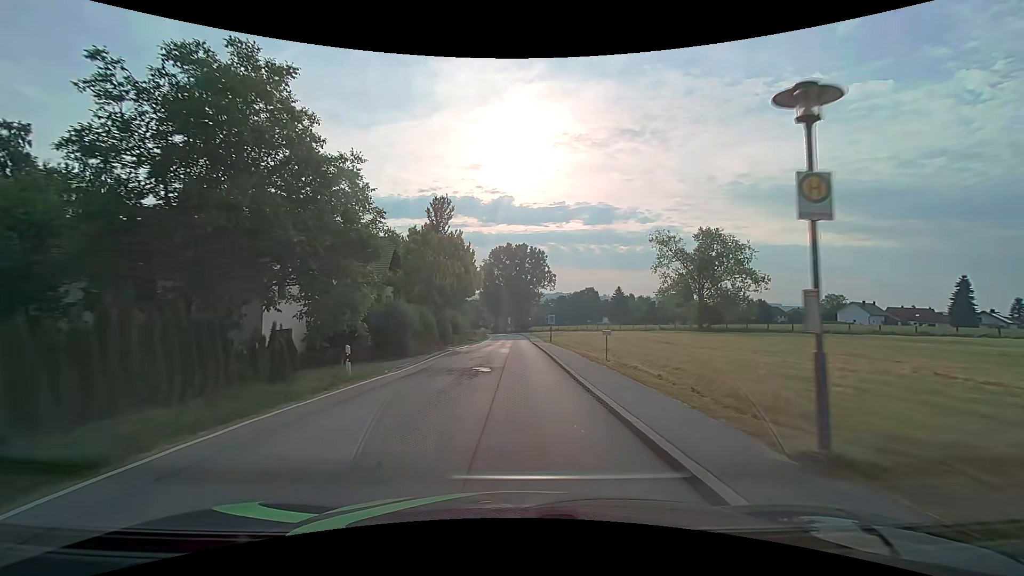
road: secondary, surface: asphalt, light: Day
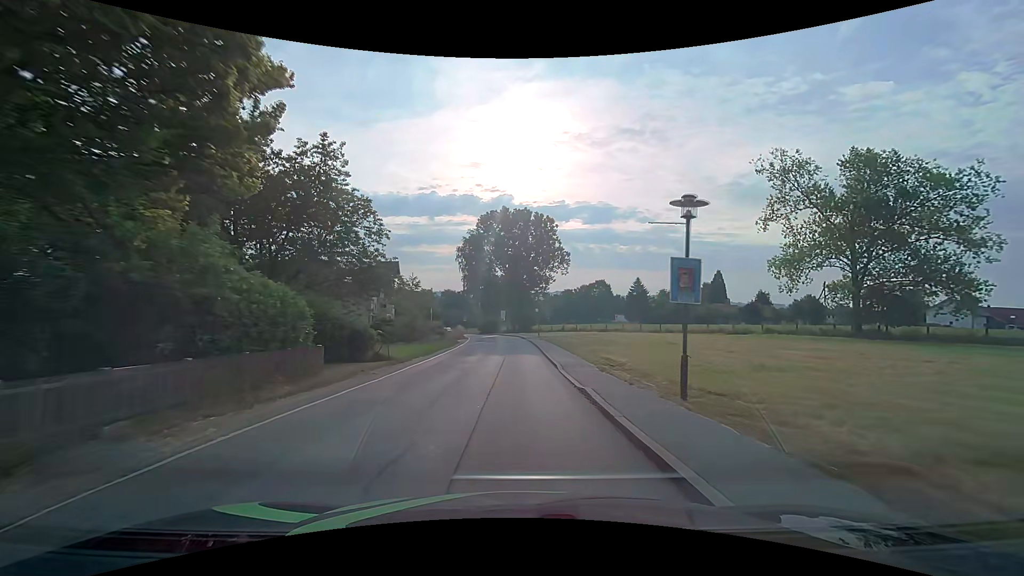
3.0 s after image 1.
(-0.1, +38.0) m; 0°
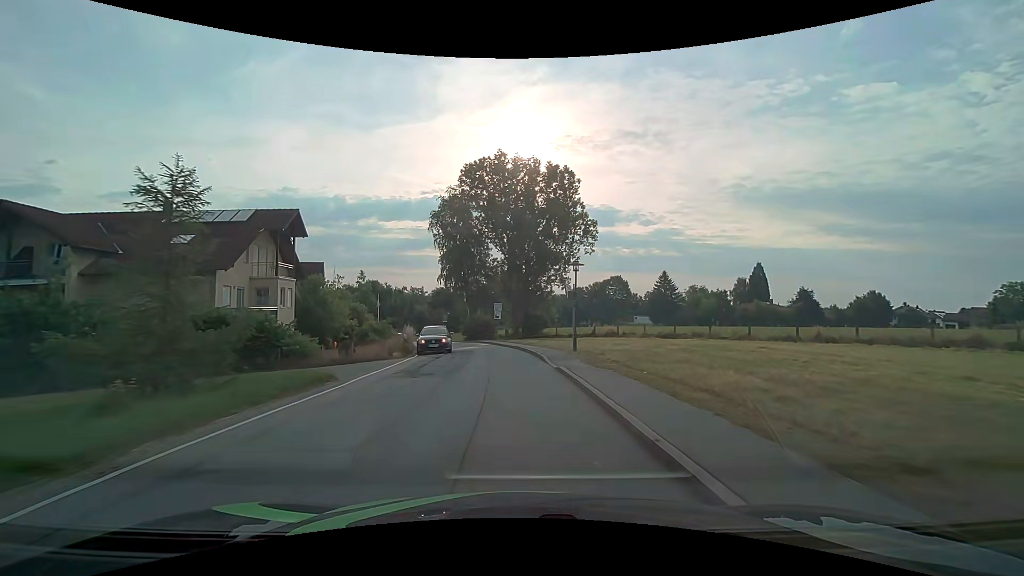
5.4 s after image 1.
(+0.1, +30.6) m; 0°
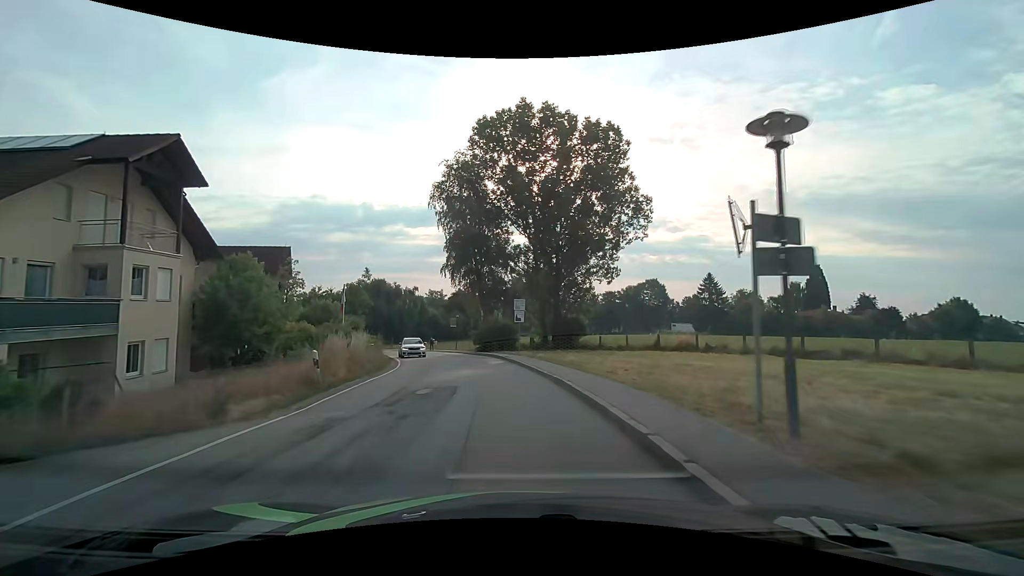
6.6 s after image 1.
(-0.3, +15.2) m; -3°
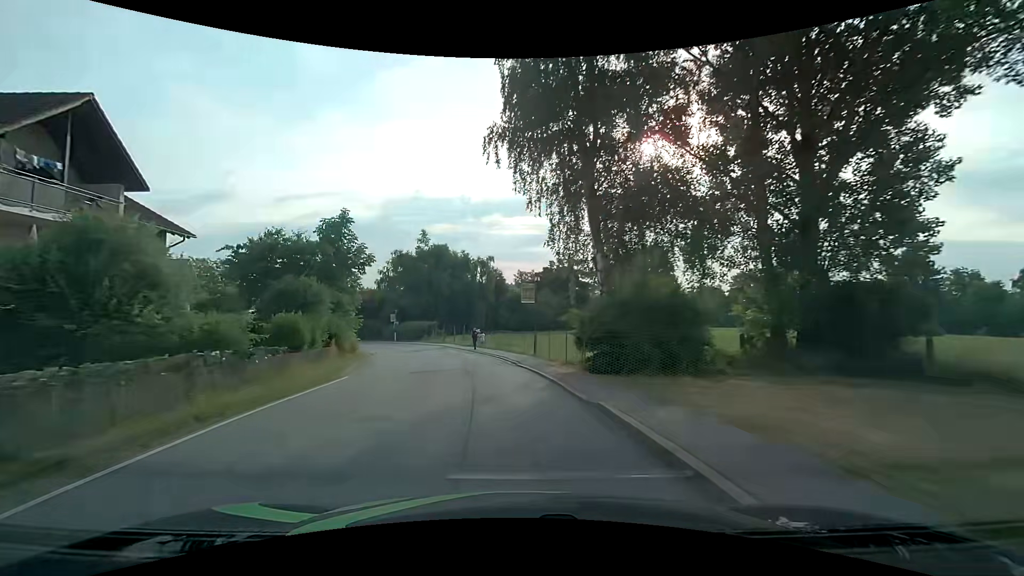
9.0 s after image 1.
(-2.5, +30.3) m; -10°
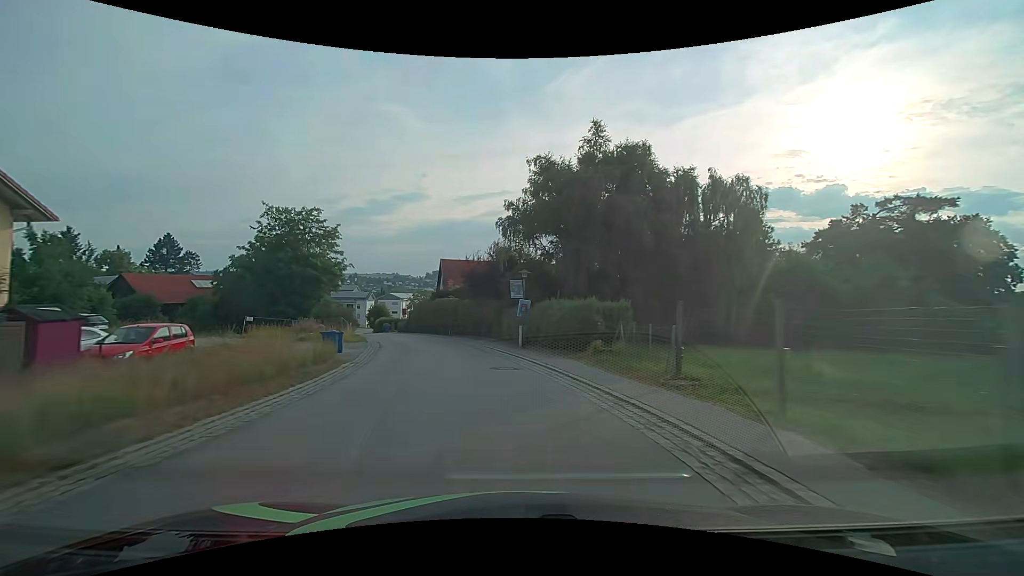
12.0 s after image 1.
(-6.7, +37.3) m; -19°
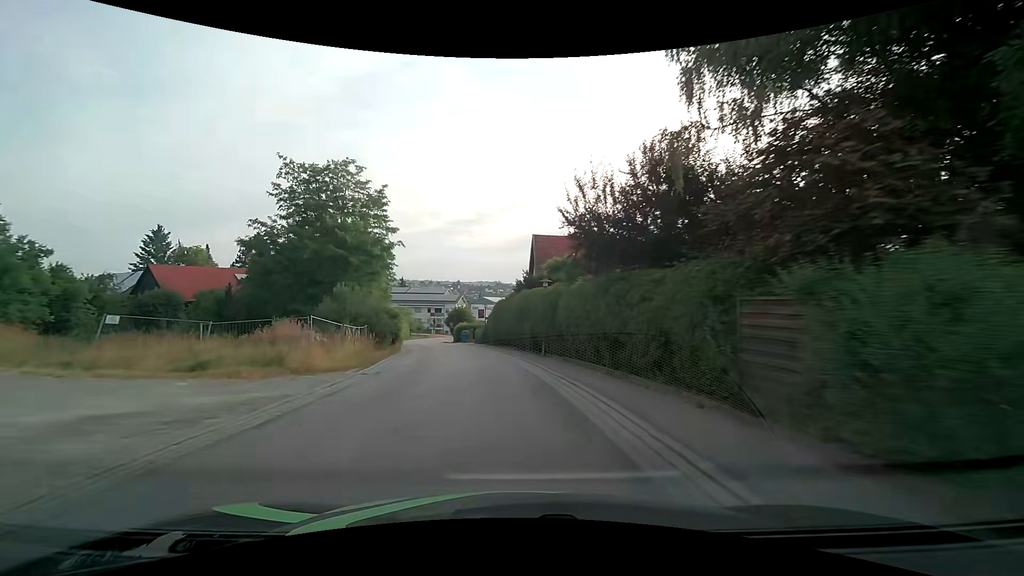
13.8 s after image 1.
(-2.4, +22.7) m; -12°
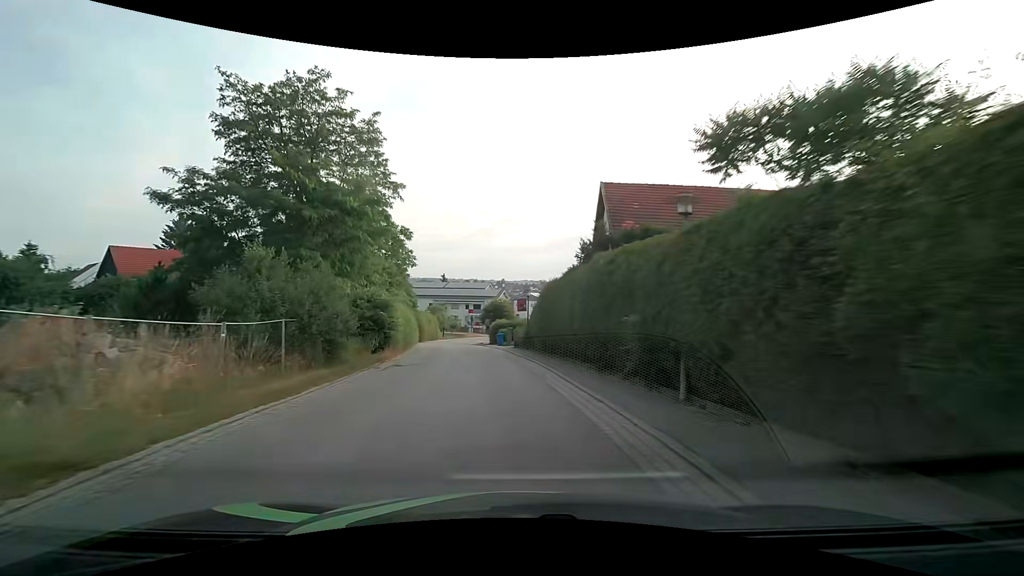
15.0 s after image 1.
(-0.6, +15.2) m; -5°
(0, +10) (-1, +20) (-2, +30) (-3, +40) (-5, +50) (-6, +60) (-6, +70) (-6, +80) (-4, +90) (-2, +99) m
